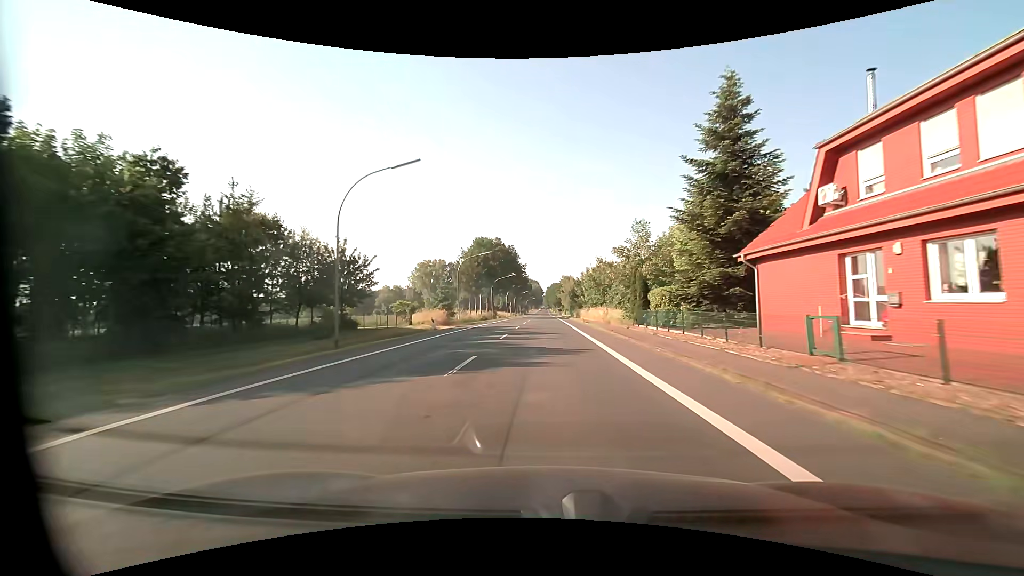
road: primary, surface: asphalt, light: Day
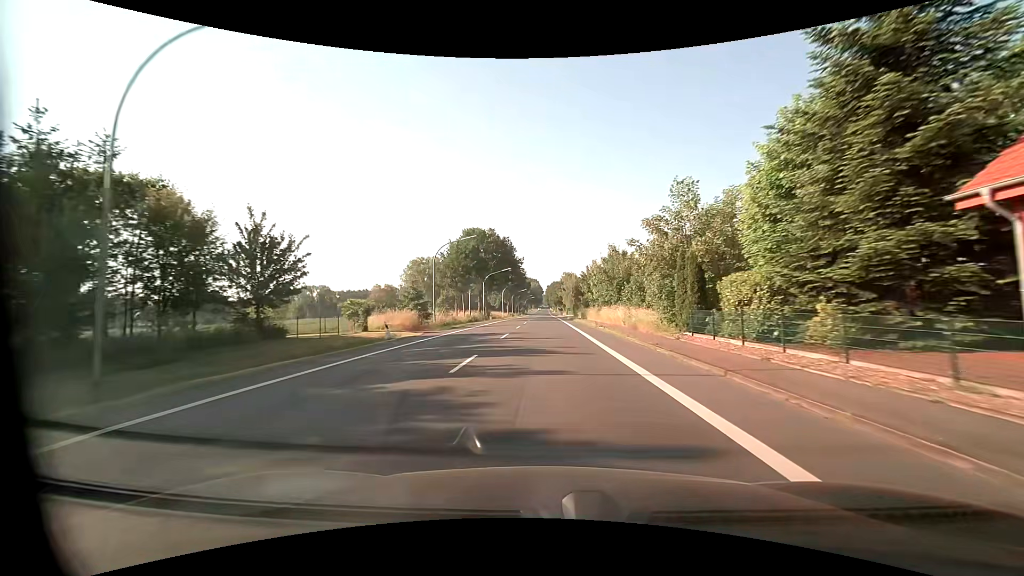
(0.0, +11.5) m; 0°
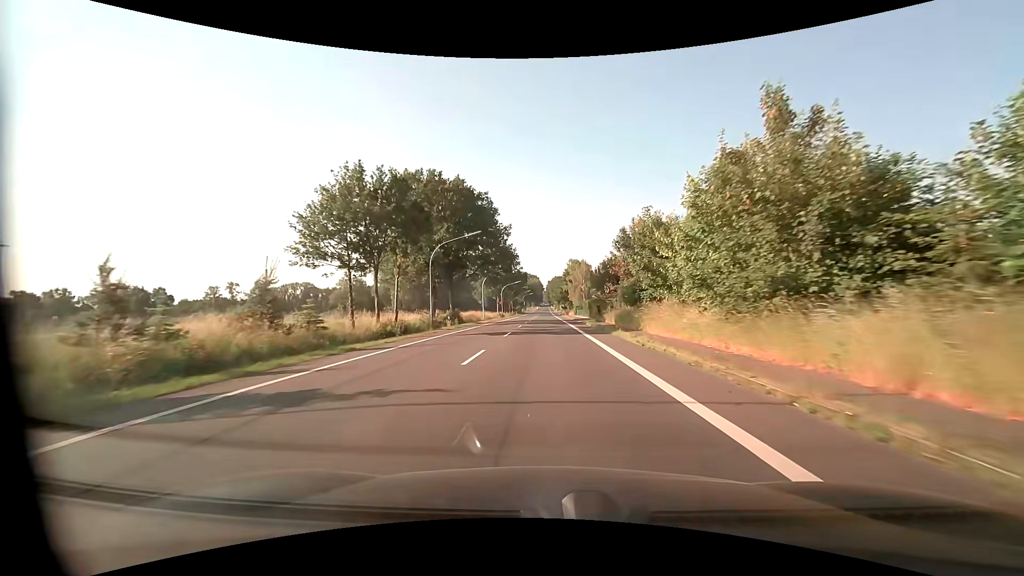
(+0.1, +34.6) m; 0°
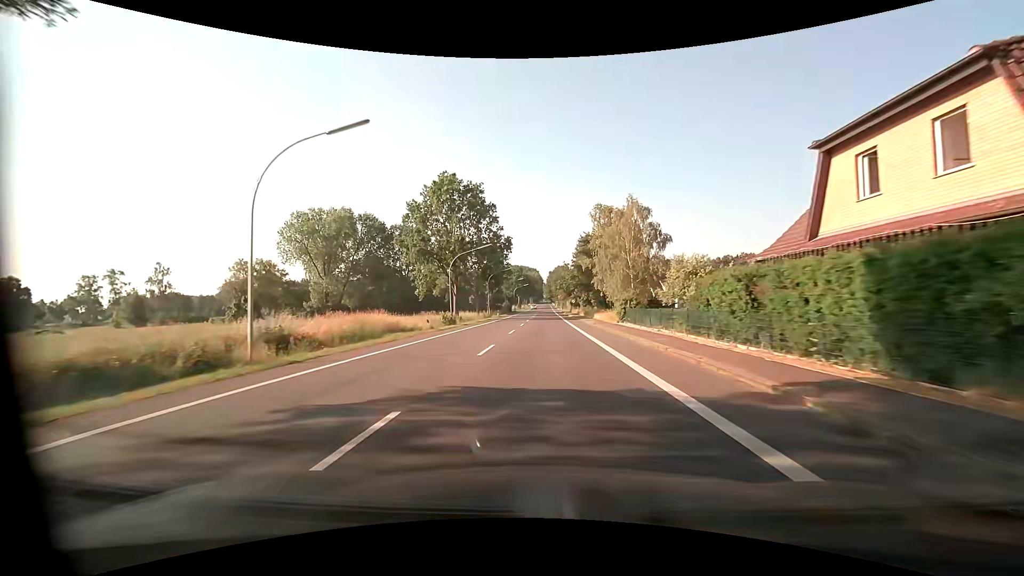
(0.0, +57.6) m; 0°
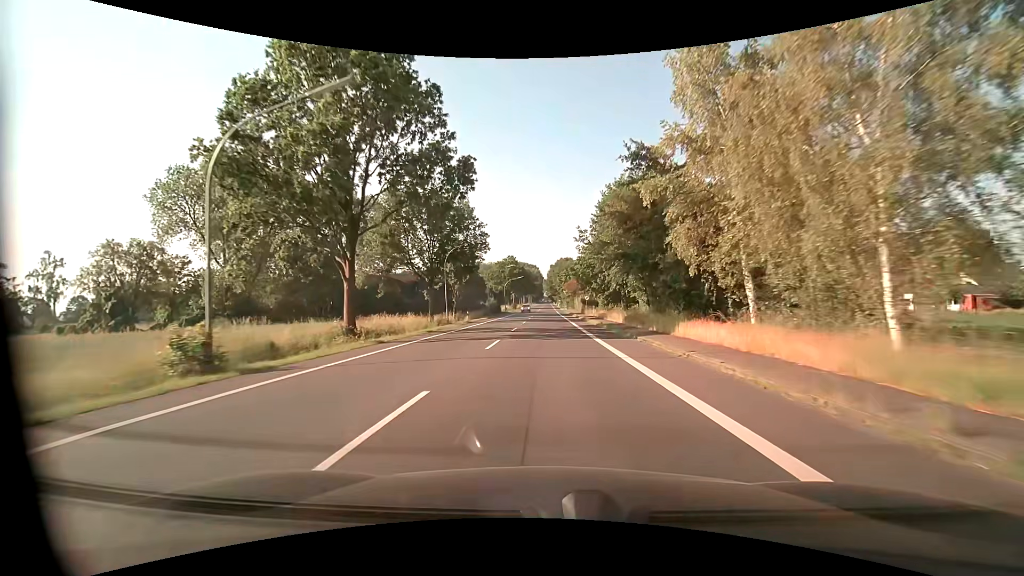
(-0.2, +34.6) m; 0°
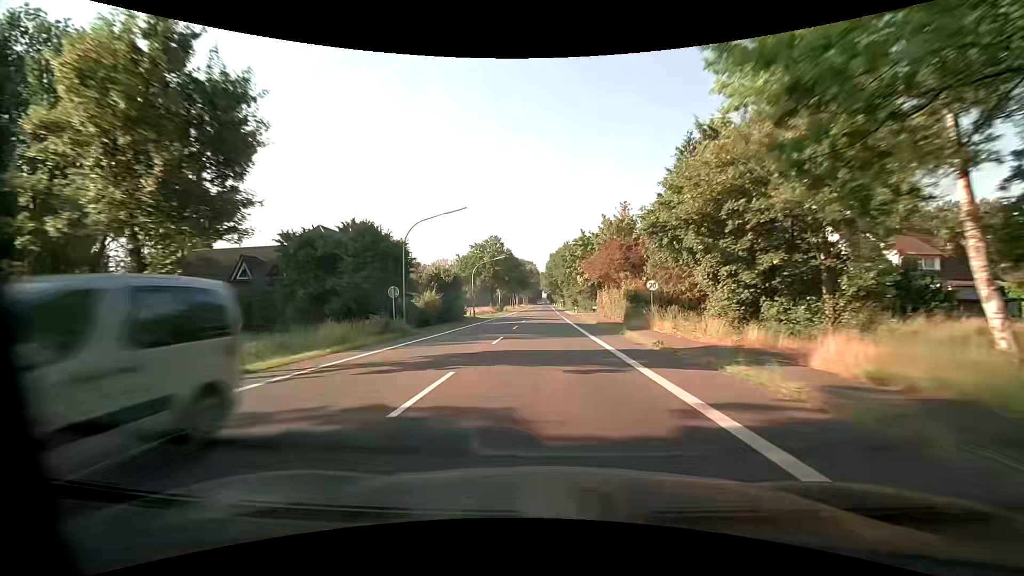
(0.0, +45.9) m; 0°
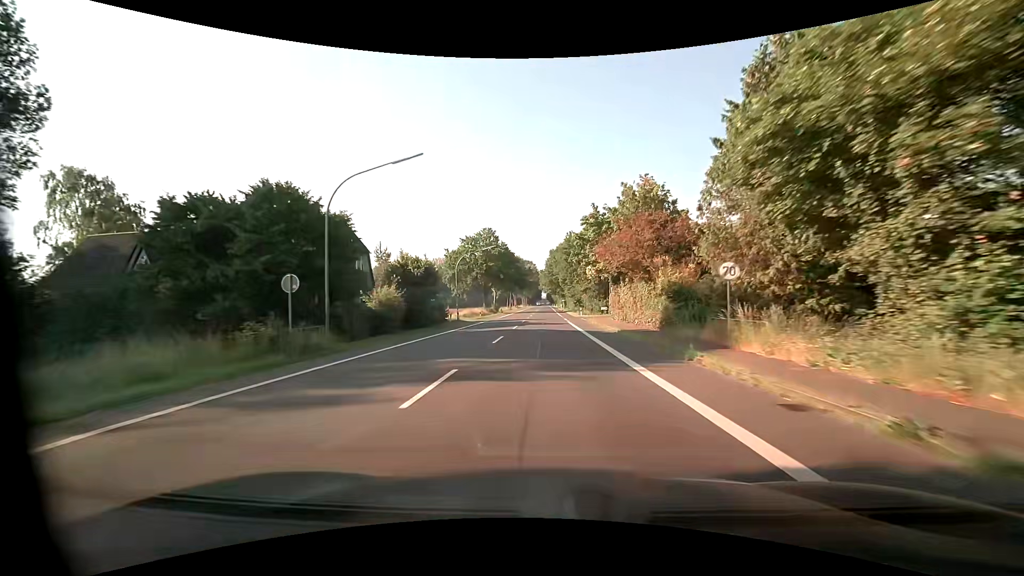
(0.0, +11.5) m; 0°
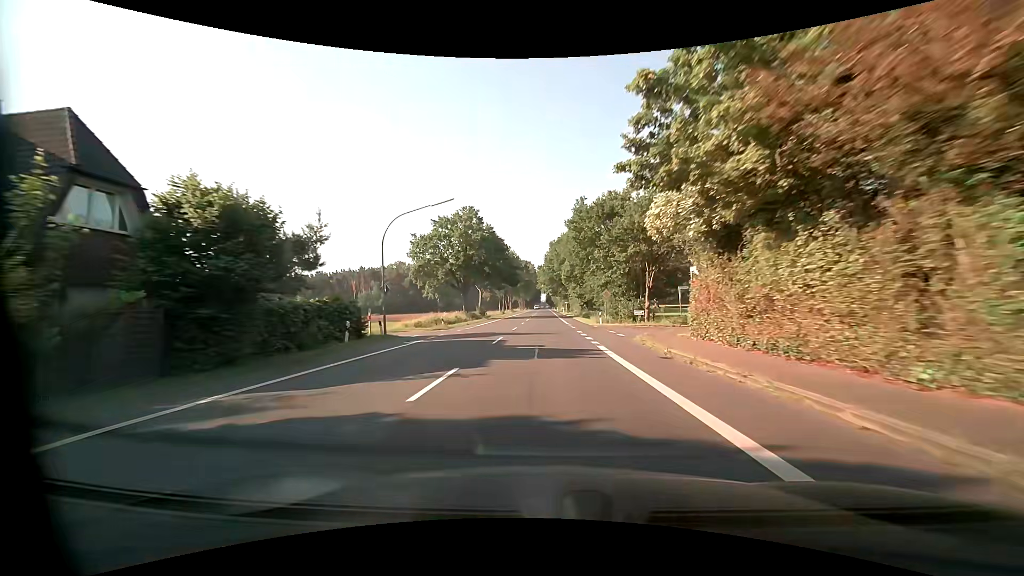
(+0.1, +23.6) m; 0°
(0, +10) (0, +20) (0, +30) (0, +40) (0, +50) (0, +60) (0, +70) (0, +80) (0, +90) (0, +100) m
